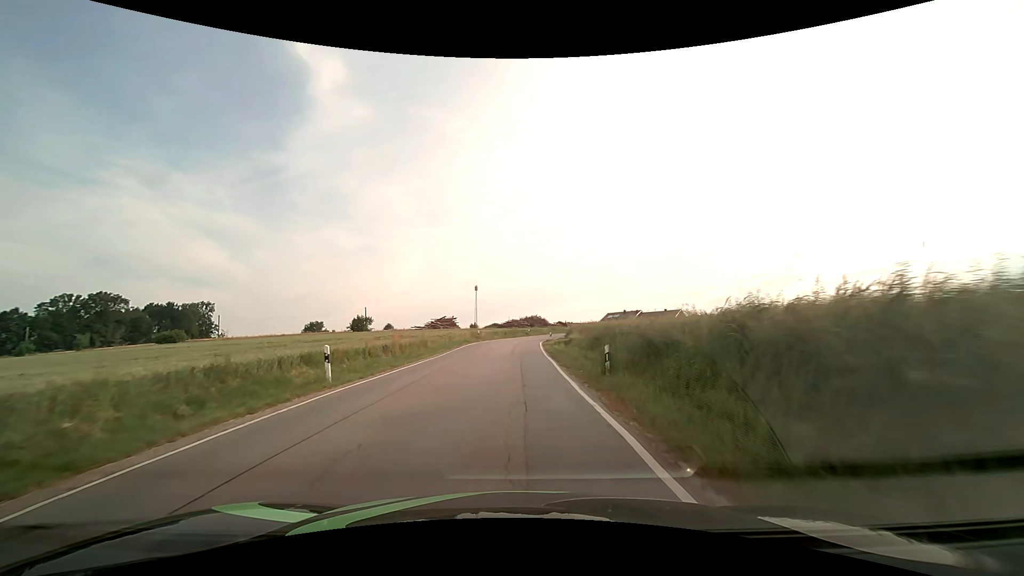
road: secondary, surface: asphalt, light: Day
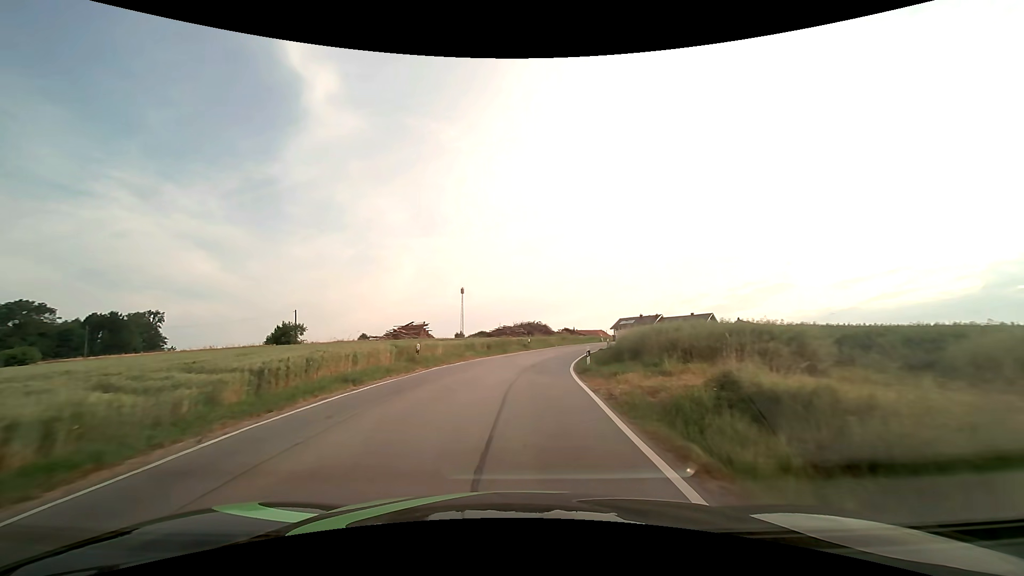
(-0.2, +29.9) m; 0°
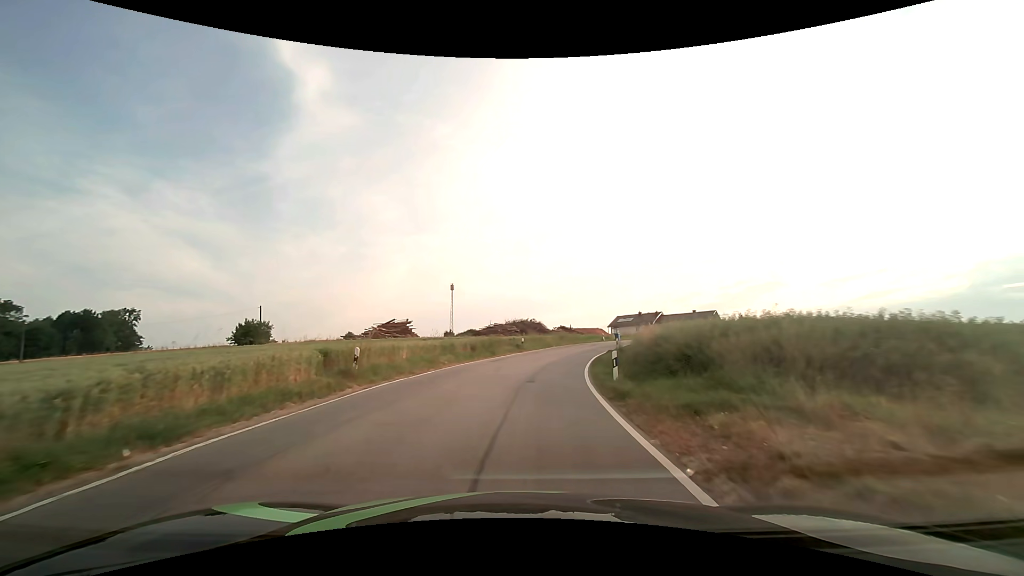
(+0.1, +7.5) m; +1°
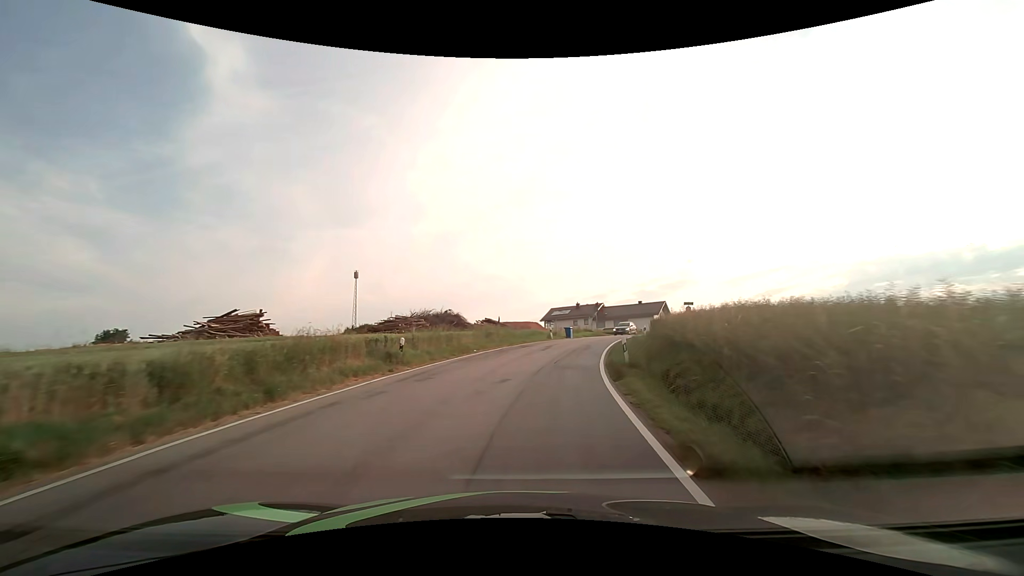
(+1.6, +22.6) m; +9°
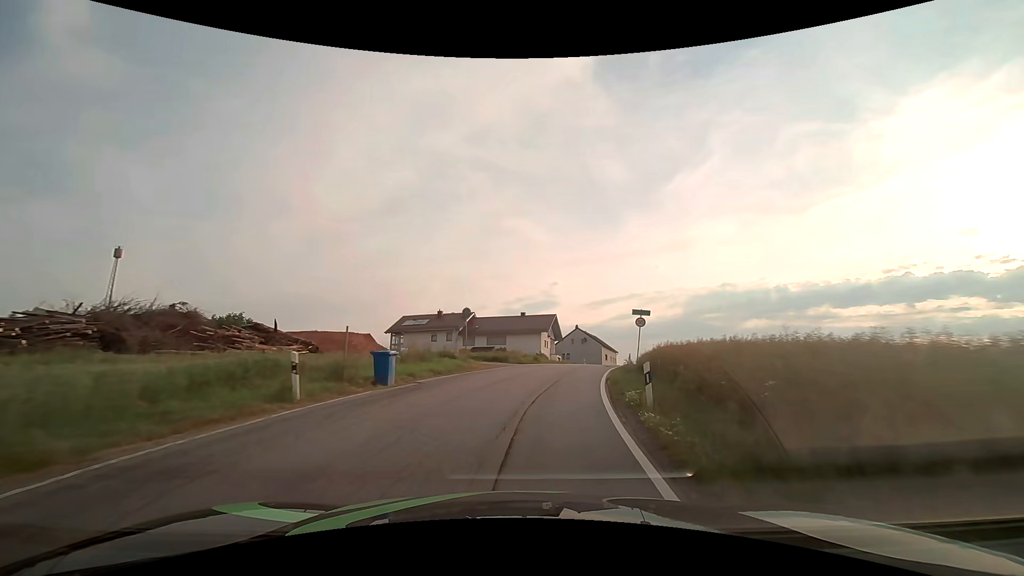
(+4.2, +29.9) m; +15°
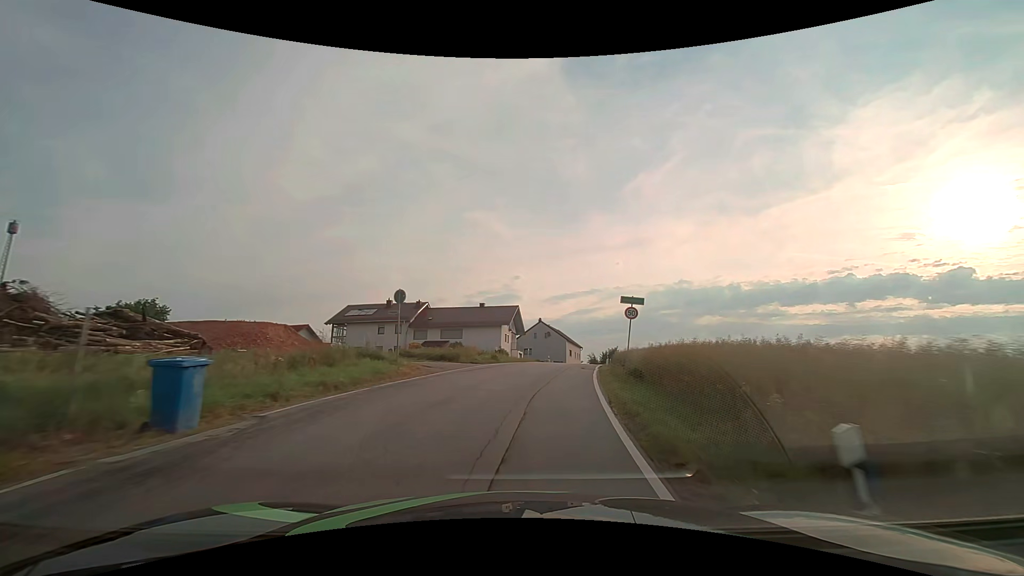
(+0.3, +7.5) m; +5°
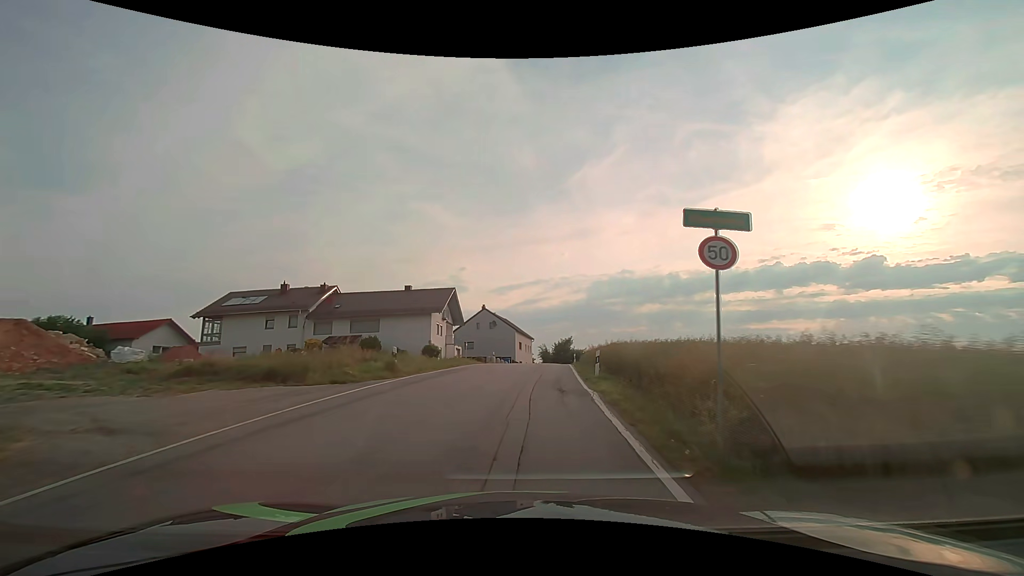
(+1.1, +15.2) m; +6°
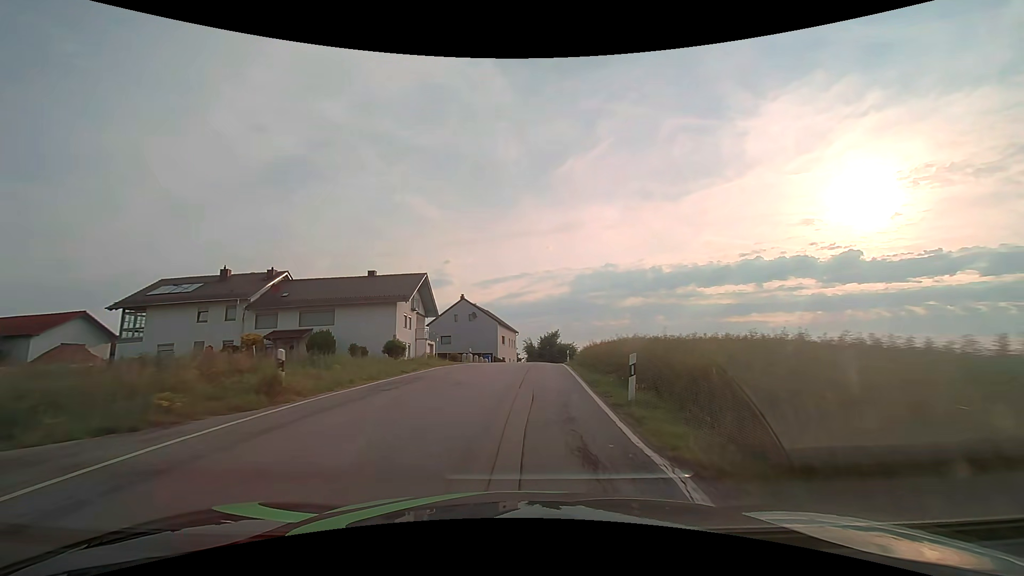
(+0.1, +7.7) m; +2°
